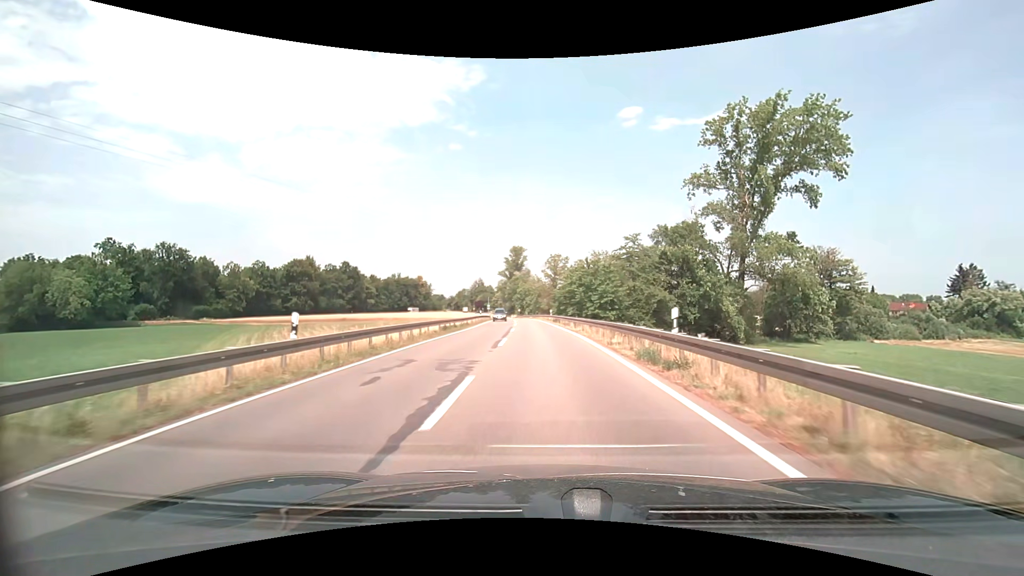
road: secondary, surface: asphalt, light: Day
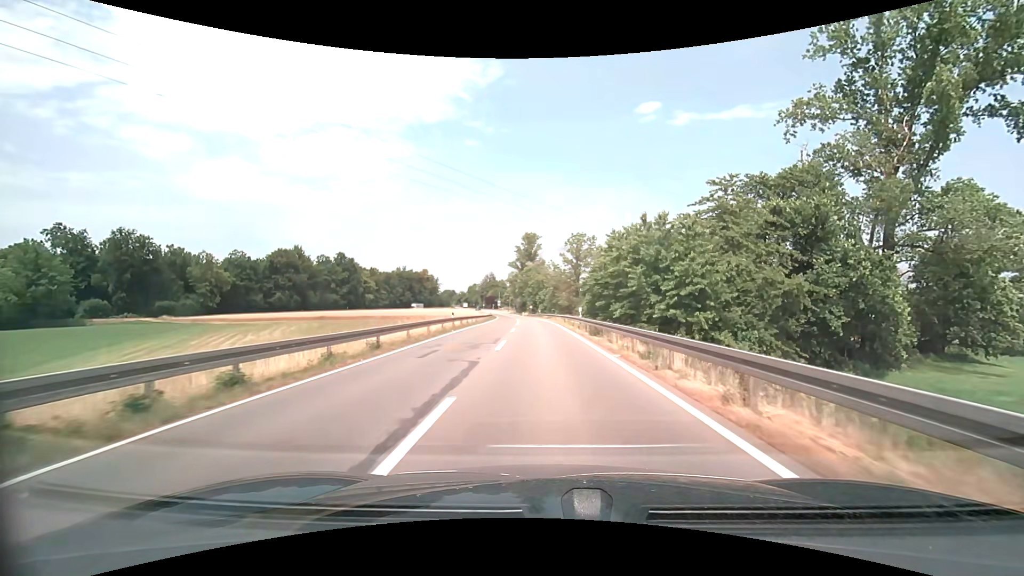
(-0.4, +26.4) m; -2°
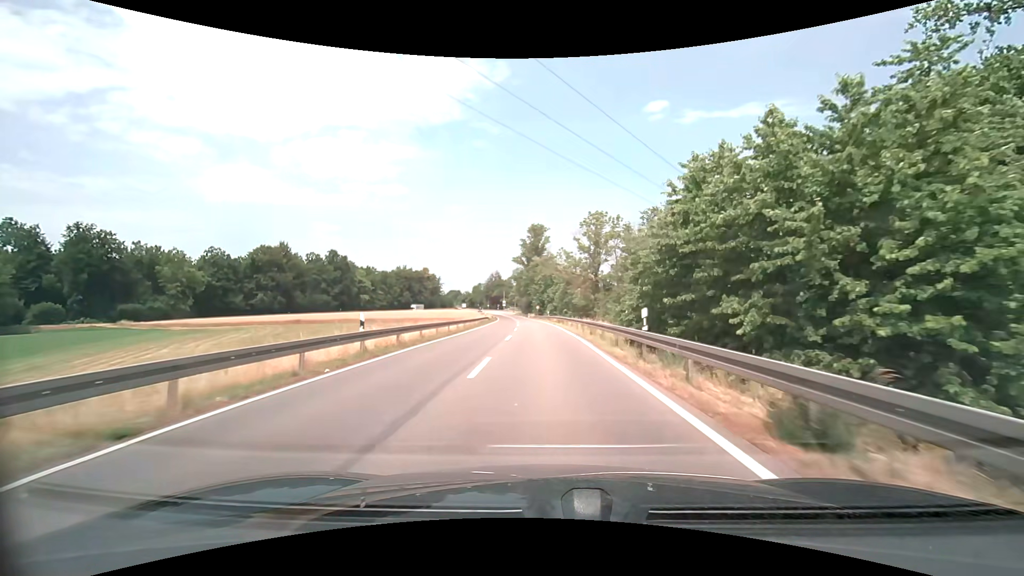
(-0.2, +17.8) m; -1°
